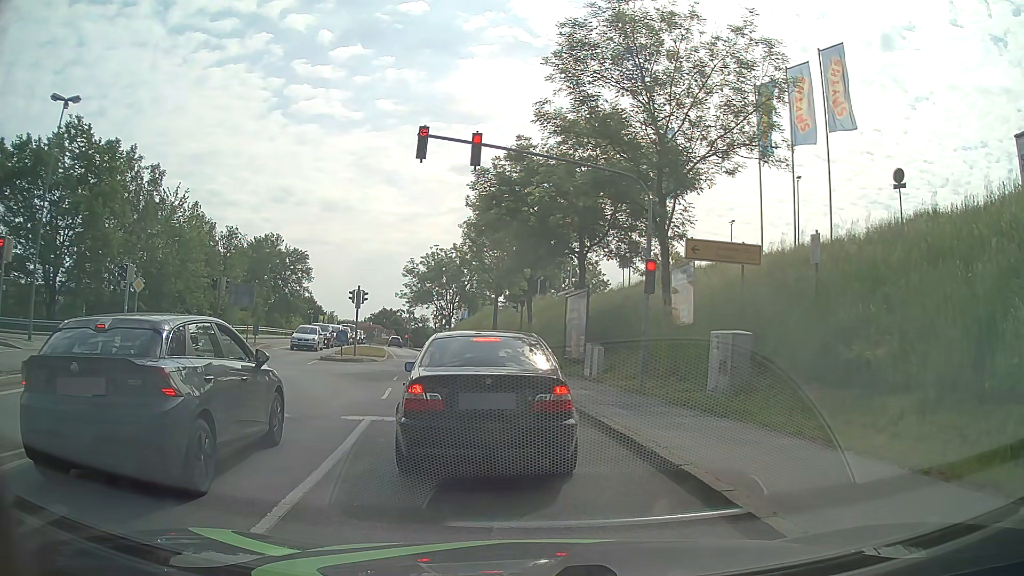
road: tertiary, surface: asphalt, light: Day
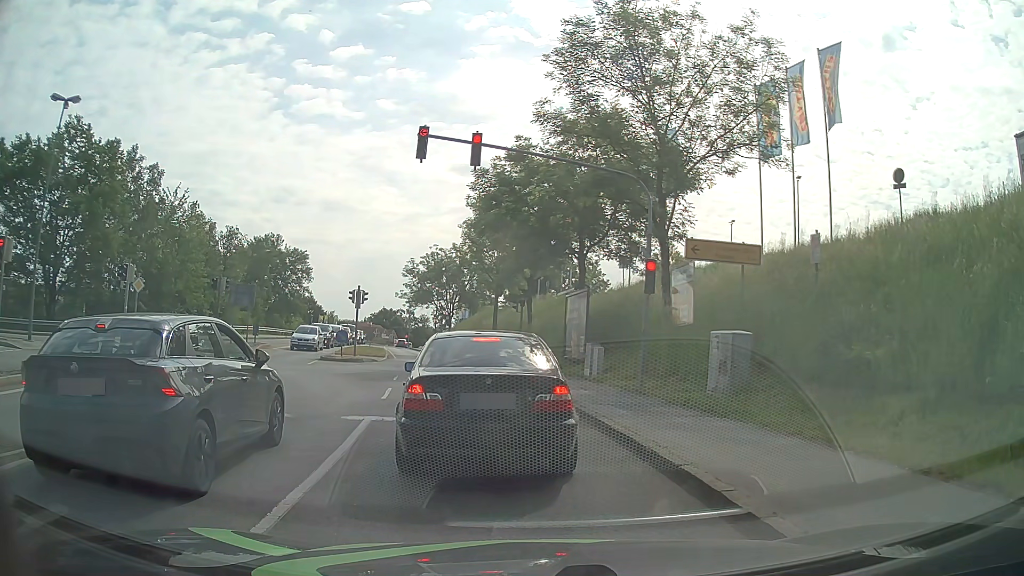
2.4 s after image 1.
(0.0, 0.0) m; 0°
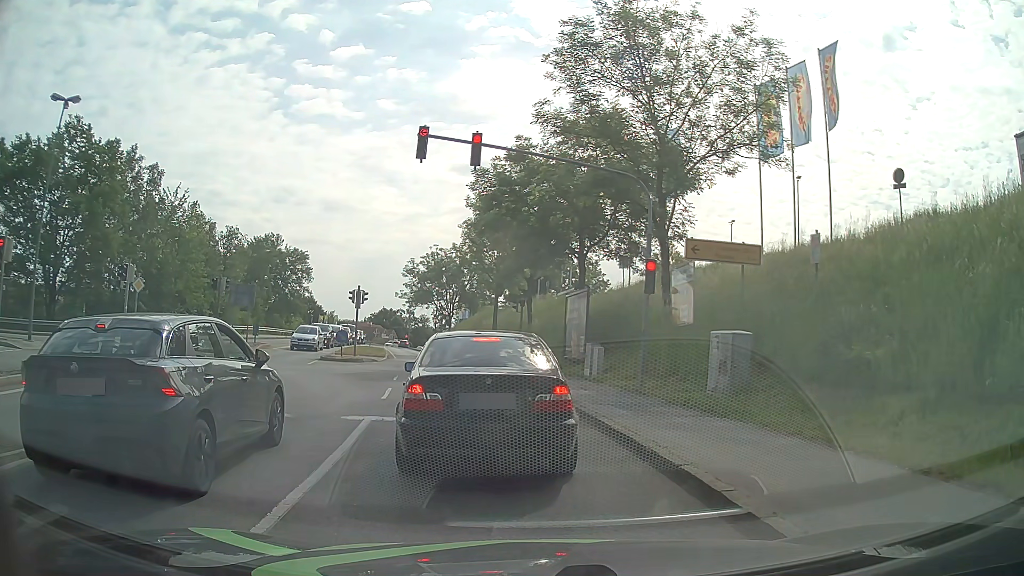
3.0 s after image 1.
(0.0, 0.0) m; 0°
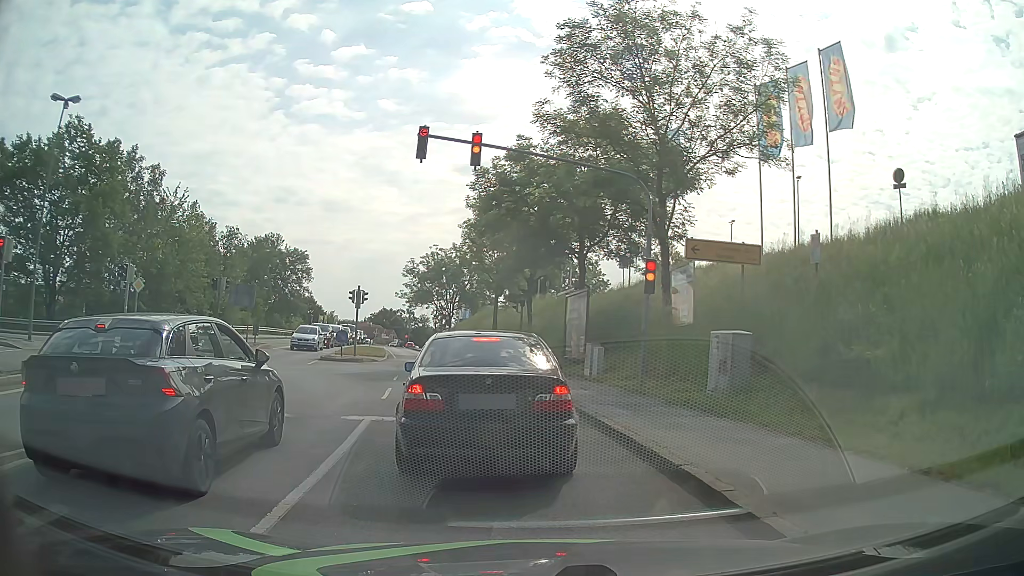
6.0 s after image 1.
(0.0, 0.0) m; 0°
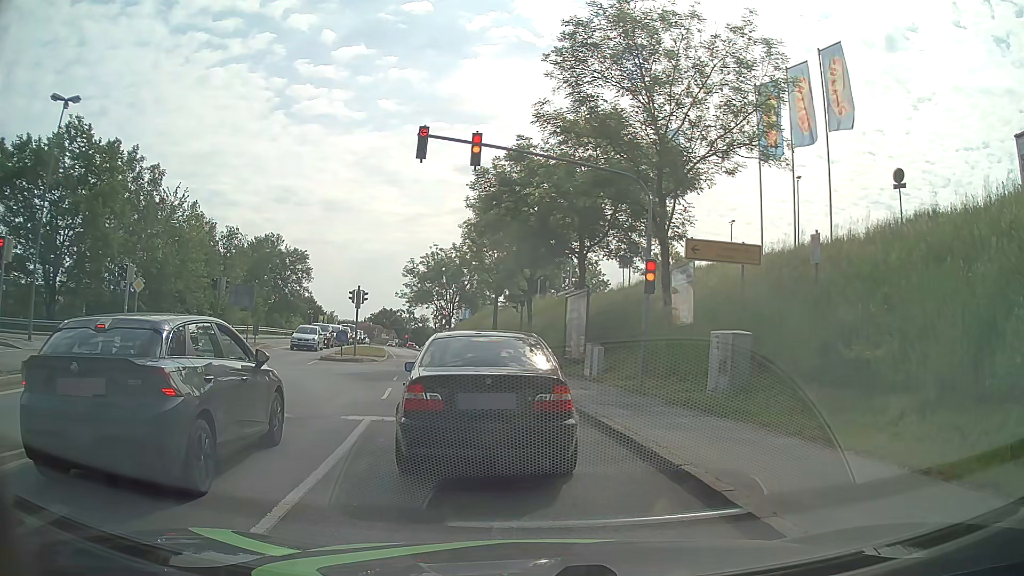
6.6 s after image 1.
(0.0, 0.0) m; 0°
